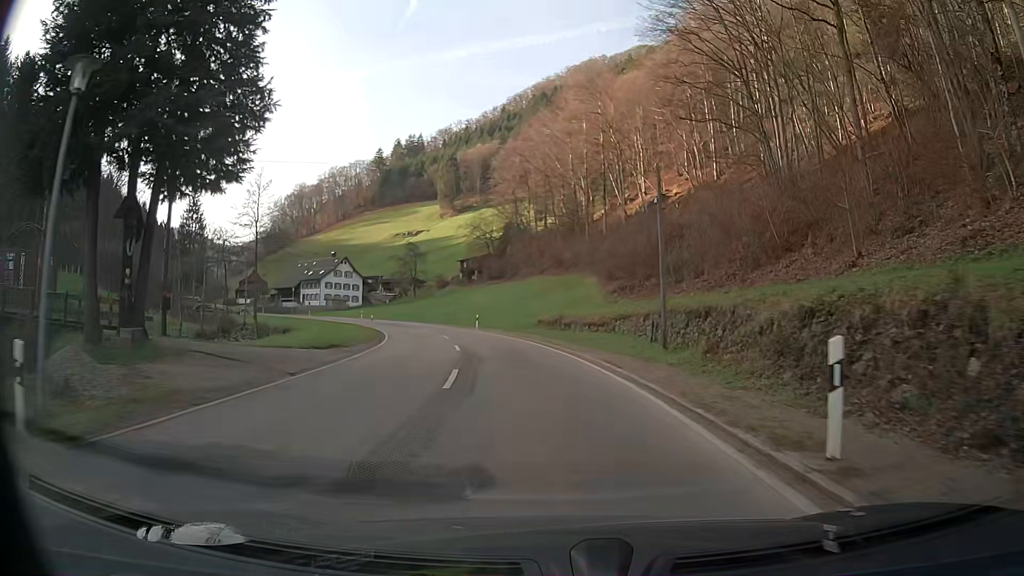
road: secondary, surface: asphalt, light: Day
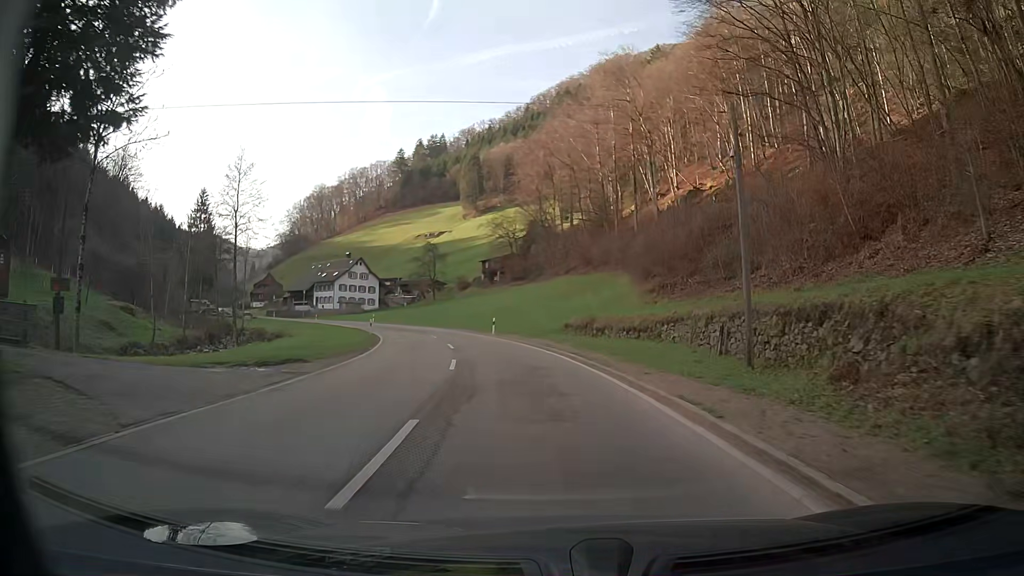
(-0.2, +7.5) m; -3°
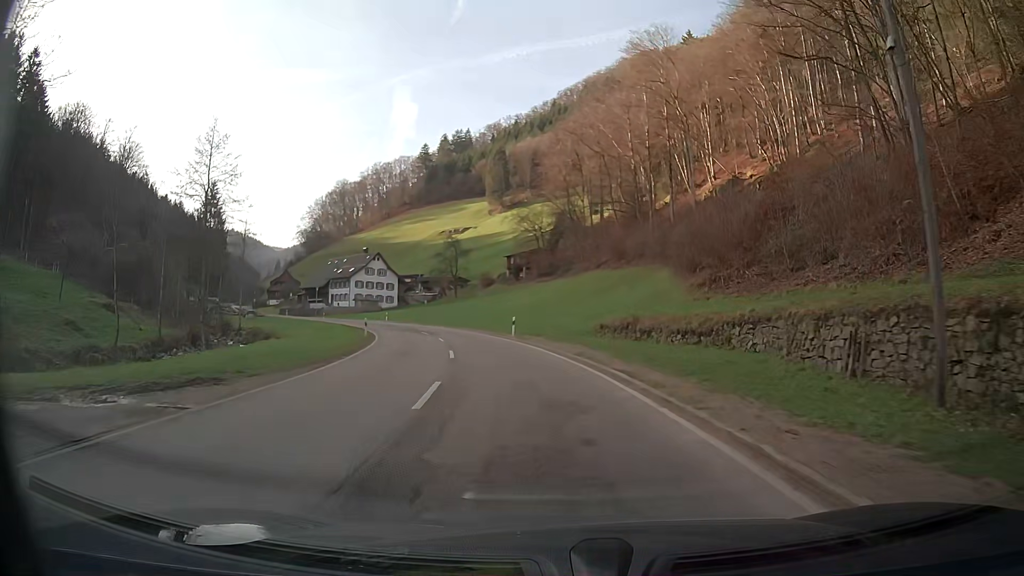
(-0.2, +7.5) m; -3°
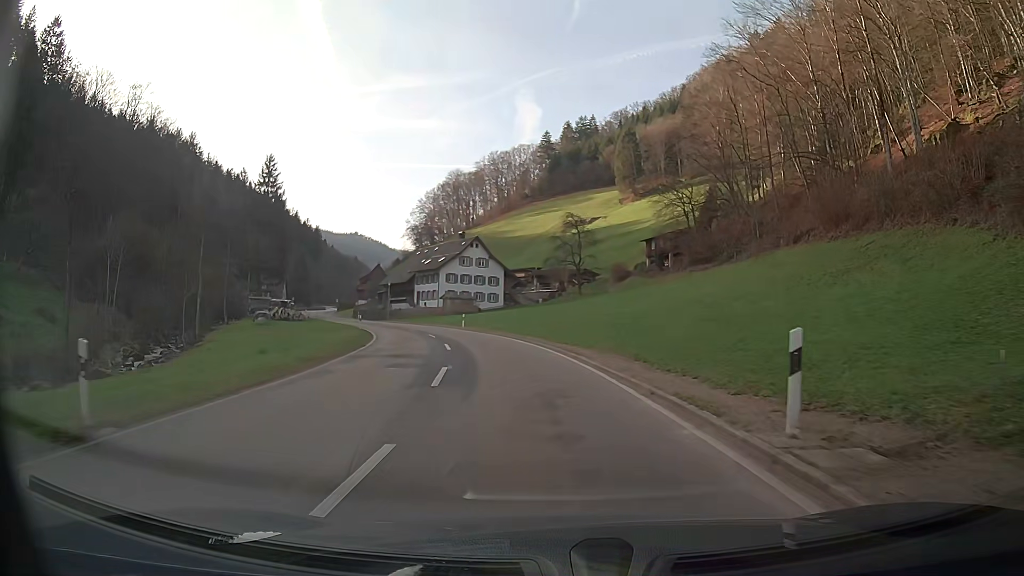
(-2.9, +30.4) m; -11°
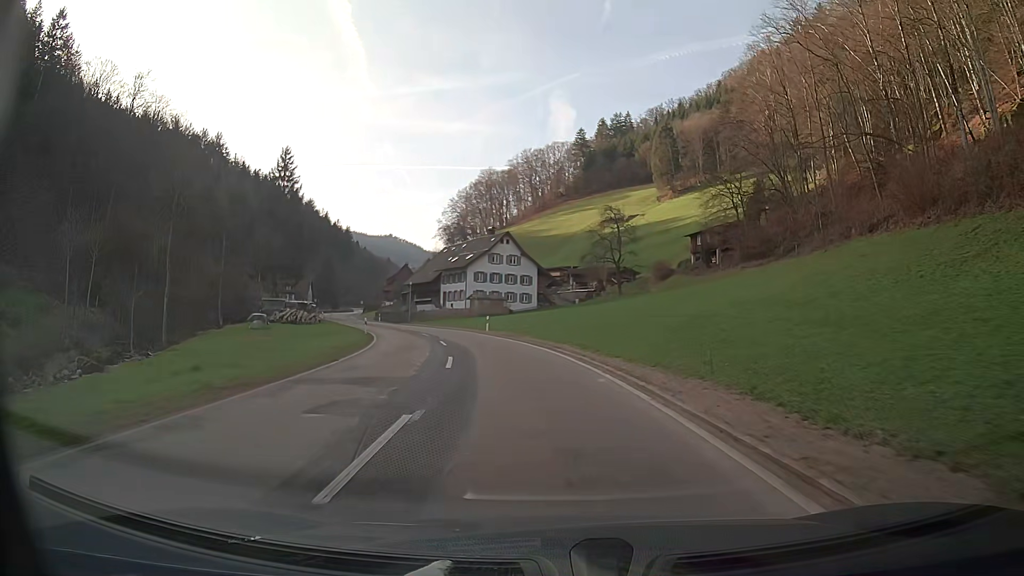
(-0.2, +7.8) m; -3°
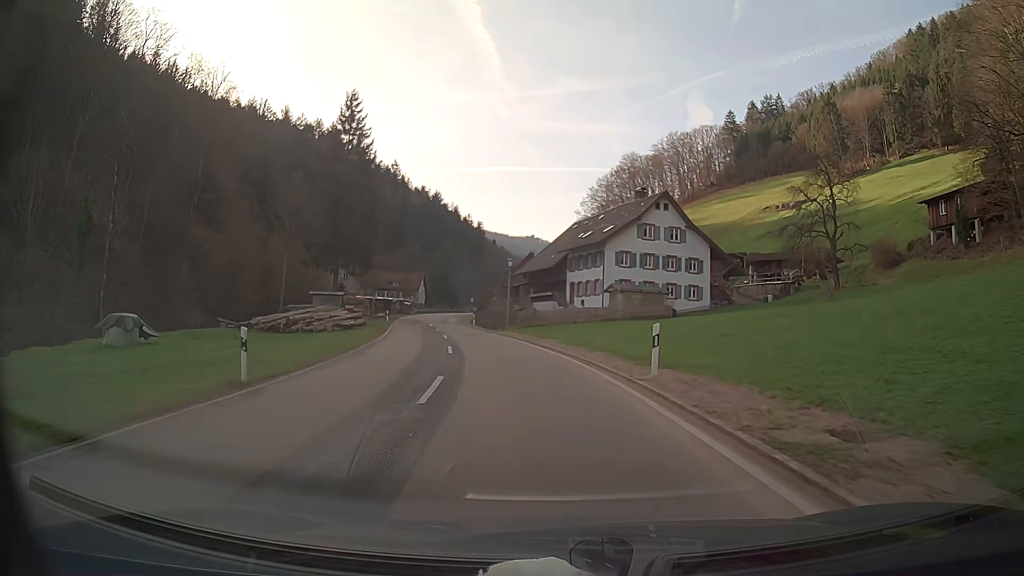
(-3.3, +31.1) m; -12°
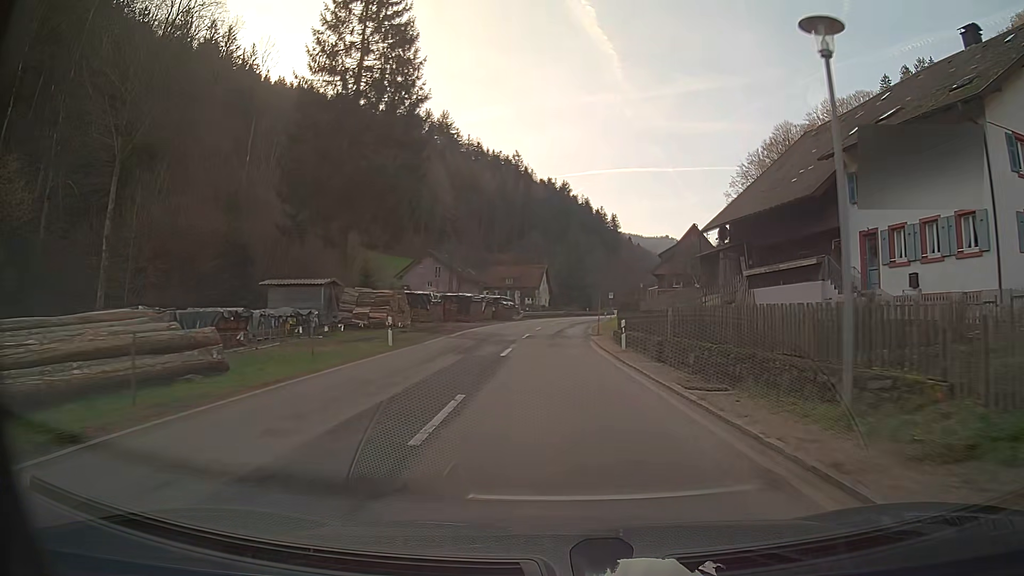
(-4.5, +39.4) m; -10°
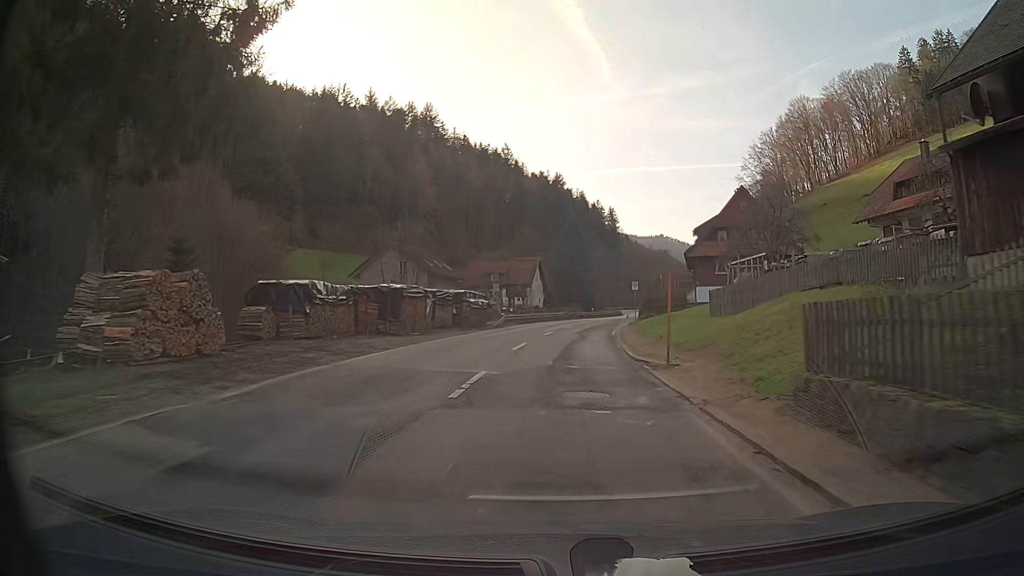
(0.0, +23.8) m; +1°
(0, +10) (0, +20) (+1, +30) (+2, +40) (+3, +50) (+5, +60) (+7, +69) (+9, +79) (+12, +89) (+14, +99) m
